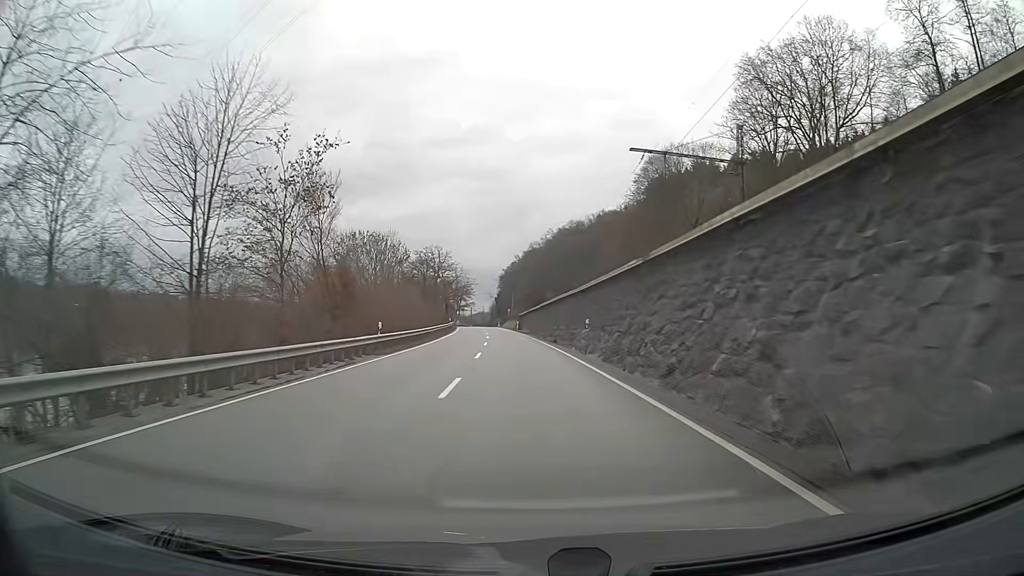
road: primary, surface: asphalt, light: Day
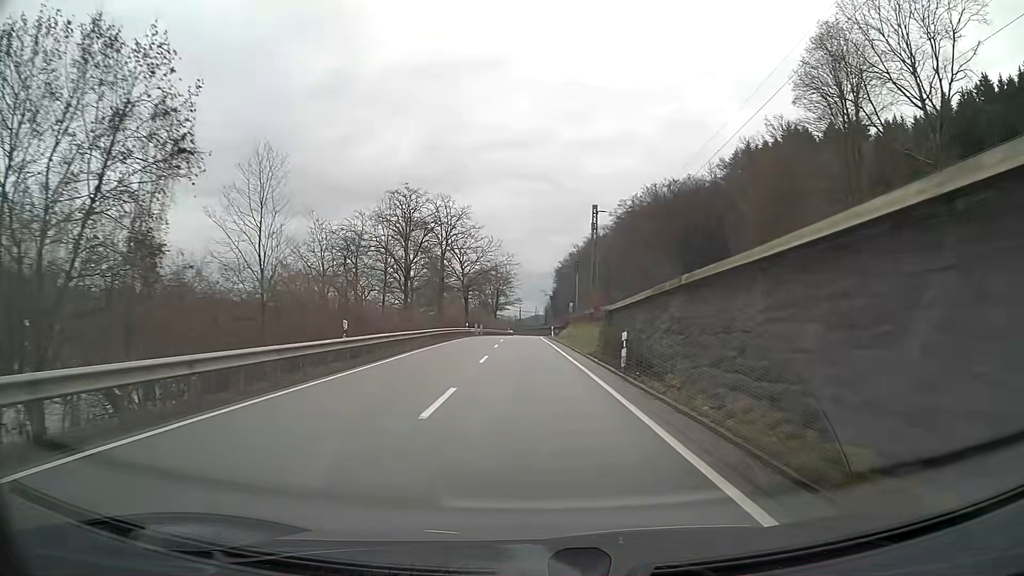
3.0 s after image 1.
(-2.8, +62.3) m; -5°
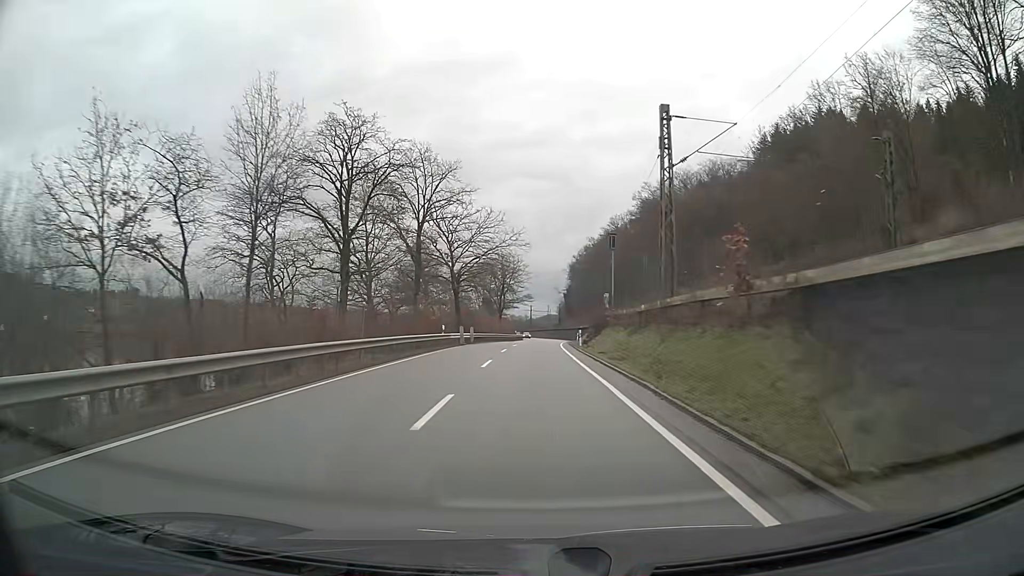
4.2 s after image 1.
(-0.2, +25.0) m; -1°
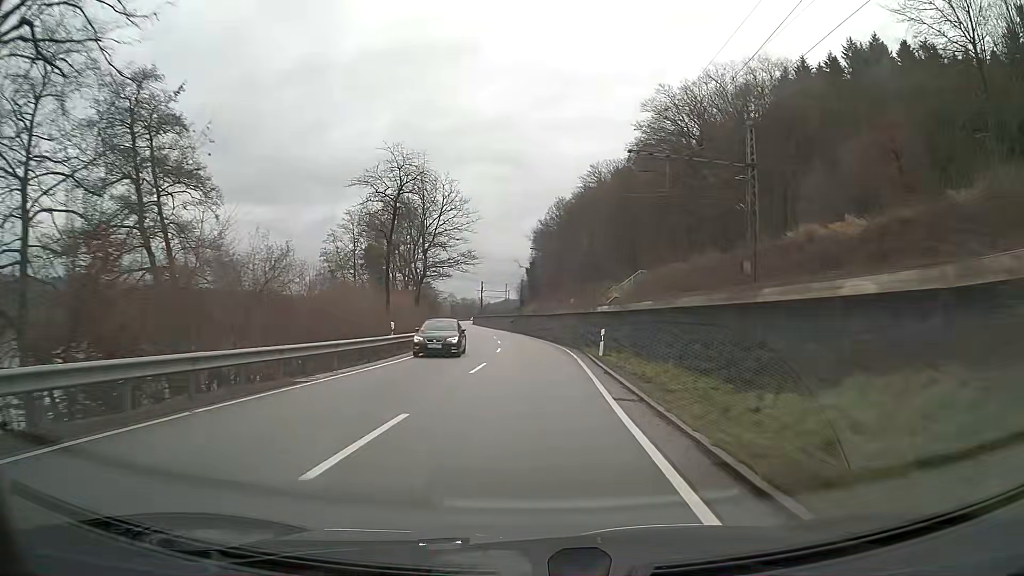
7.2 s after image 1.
(+1.9, +62.7) m; +3°
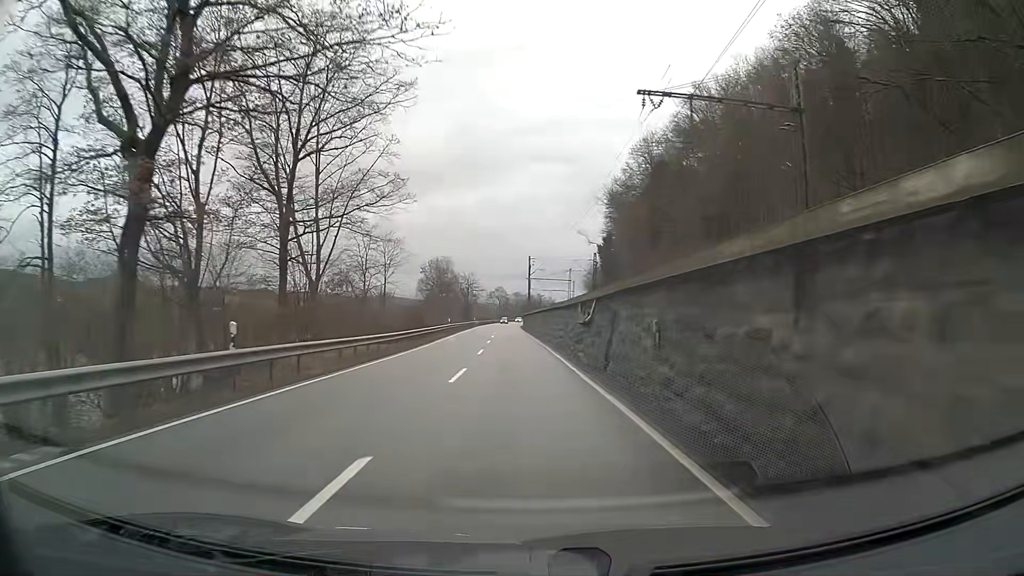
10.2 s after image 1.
(-2.7, +63.1) m; -6°
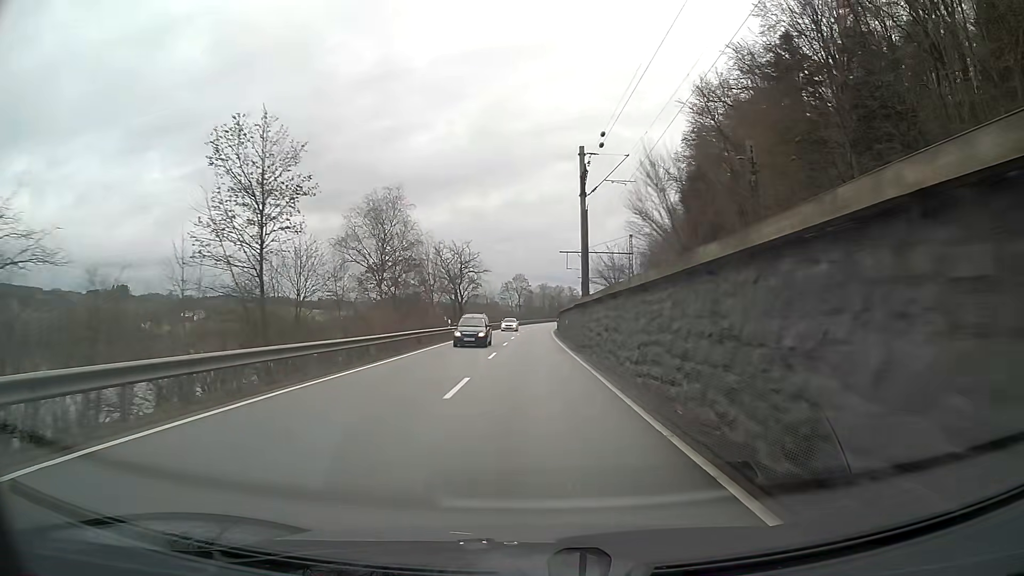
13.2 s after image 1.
(-1.6, +62.8) m; -1°
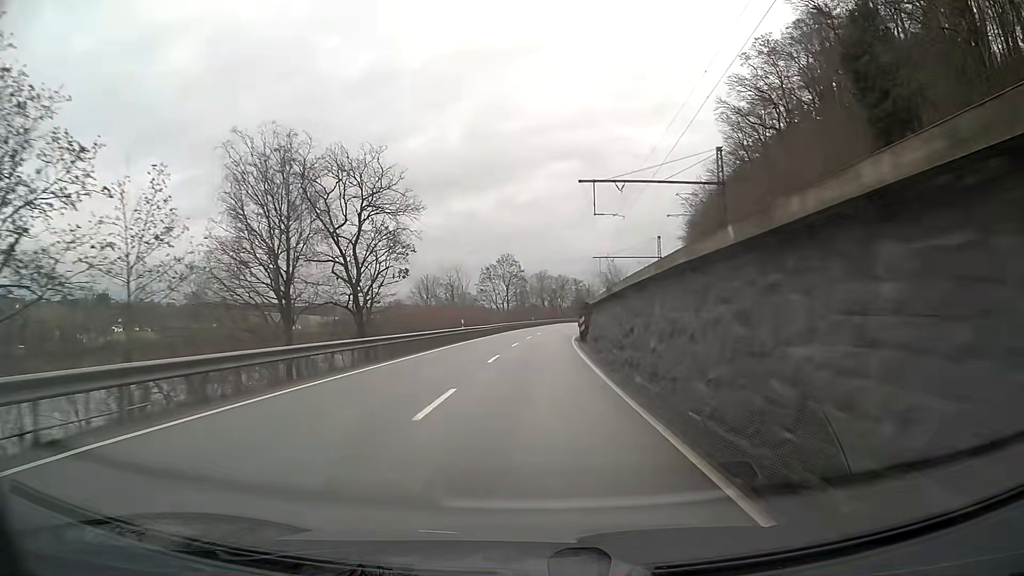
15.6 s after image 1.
(+0.1, +50.1) m; 0°
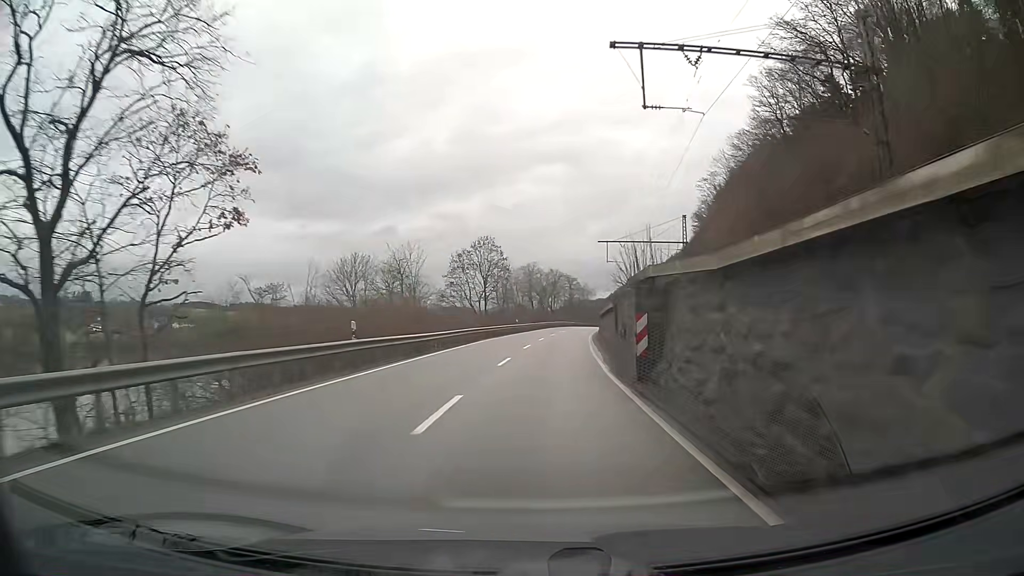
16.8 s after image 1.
(+0.3, +25.0) m; +2°
